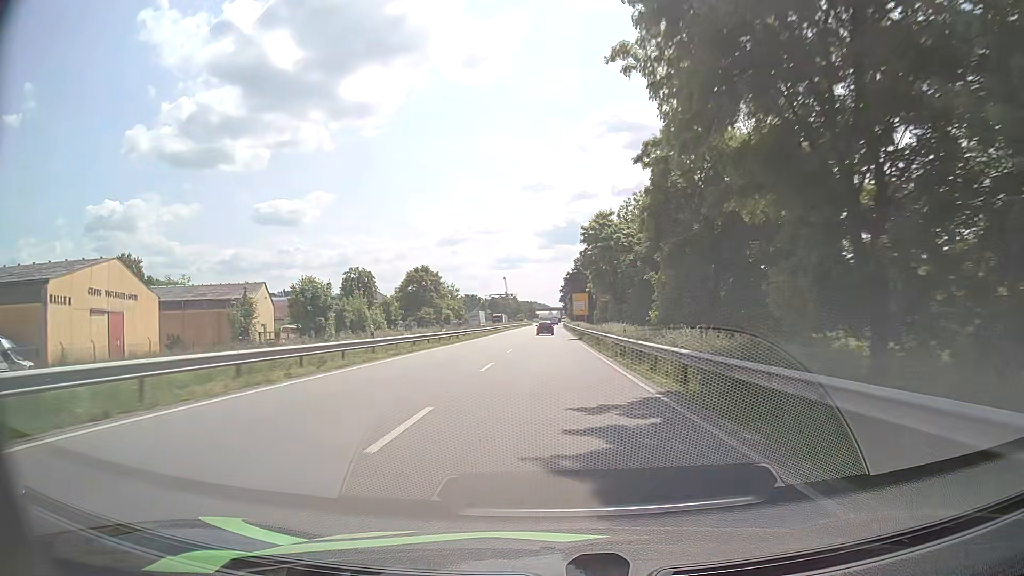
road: primary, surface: asphalt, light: Day
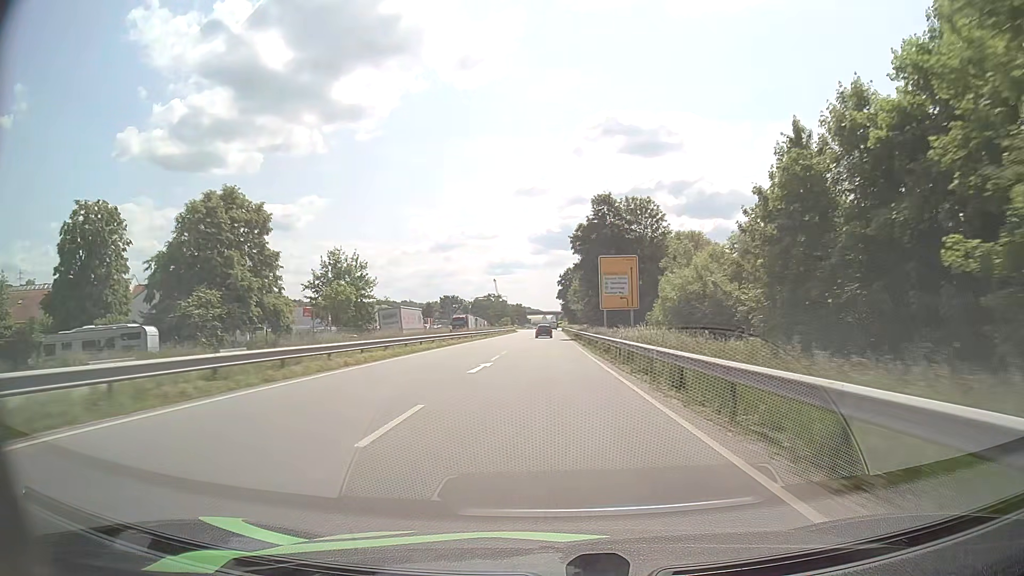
(+0.3, +72.8) m; 0°
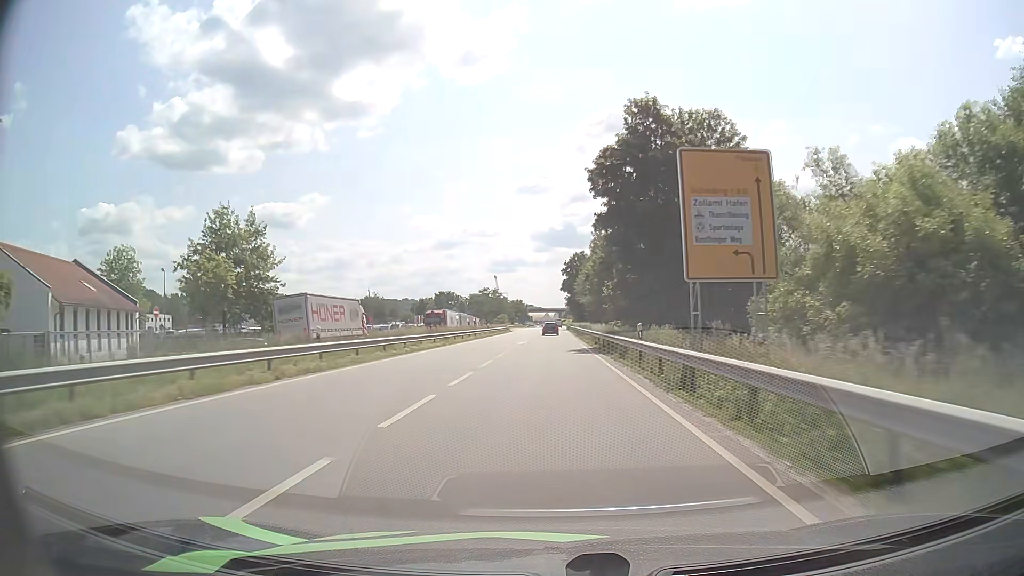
(+0.1, +29.1) m; 0°
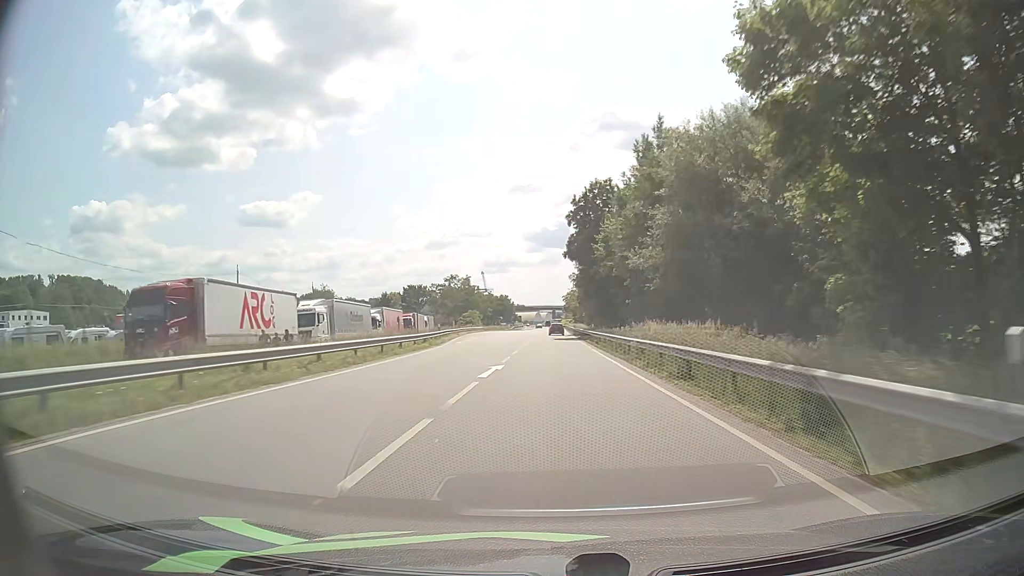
(-0.2, +69.1) m; +1°
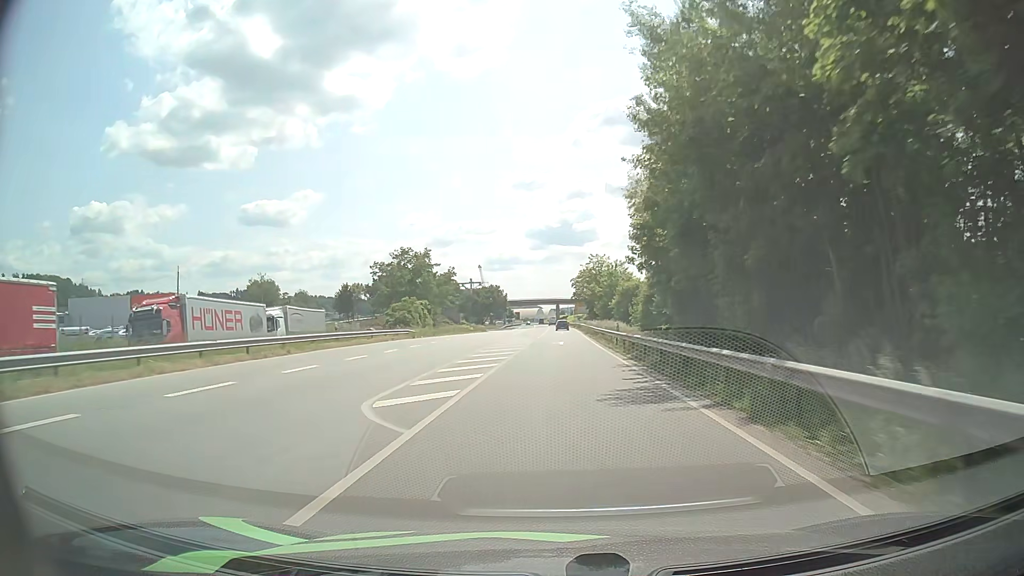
(+0.2, +63.3) m; -1°
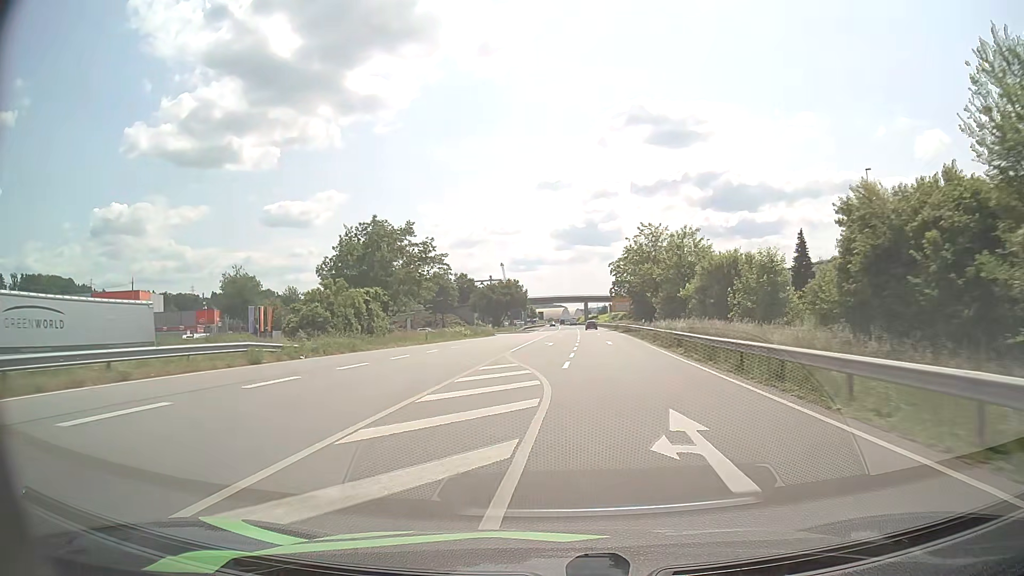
(-0.4, +34.1) m; -2°
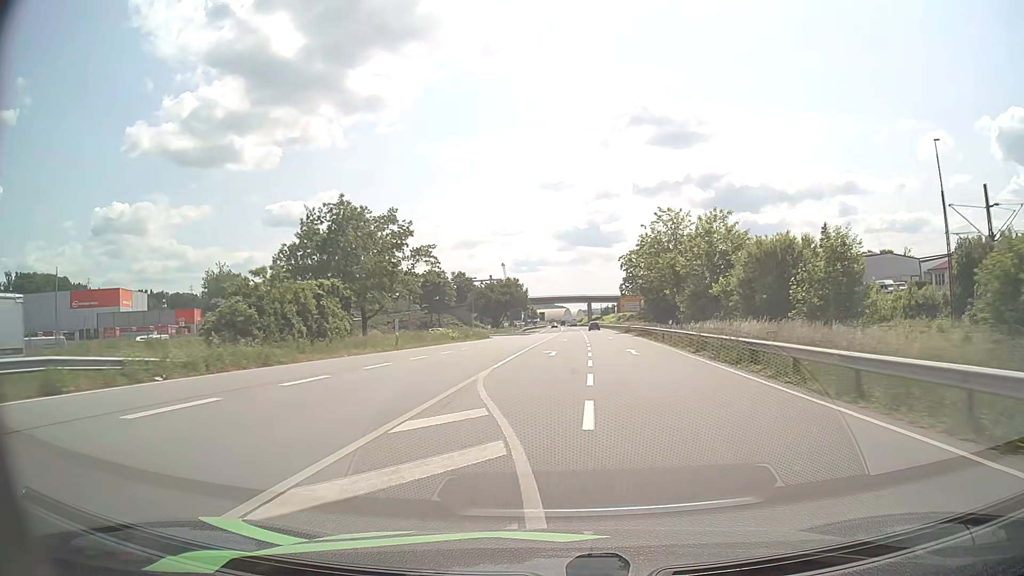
(-0.1, +10.8) m; 0°
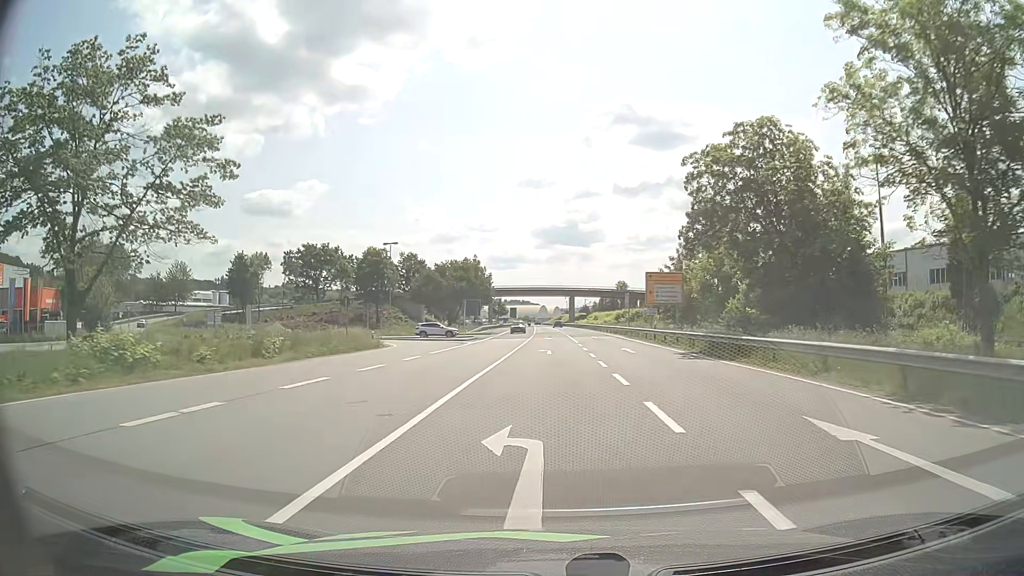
(+1.1, +48.0) m; +2°
(0, +10) (0, +20) (0, +30) (0, +40) (0, +50) (0, +60) (-1, +70) (-8, +77) (-17, +80) (-27, +80) m
